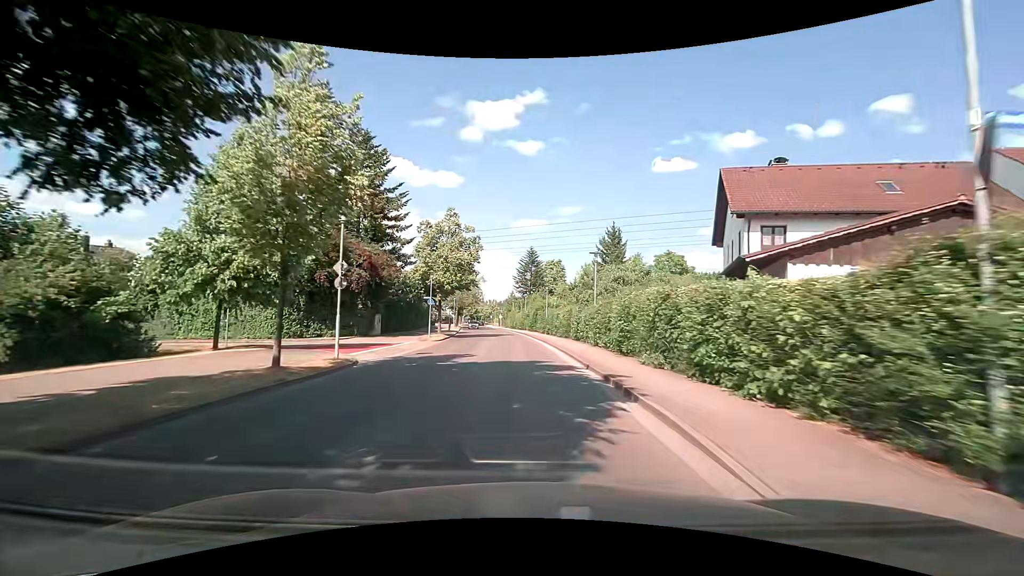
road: tertiary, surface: asphalt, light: Day
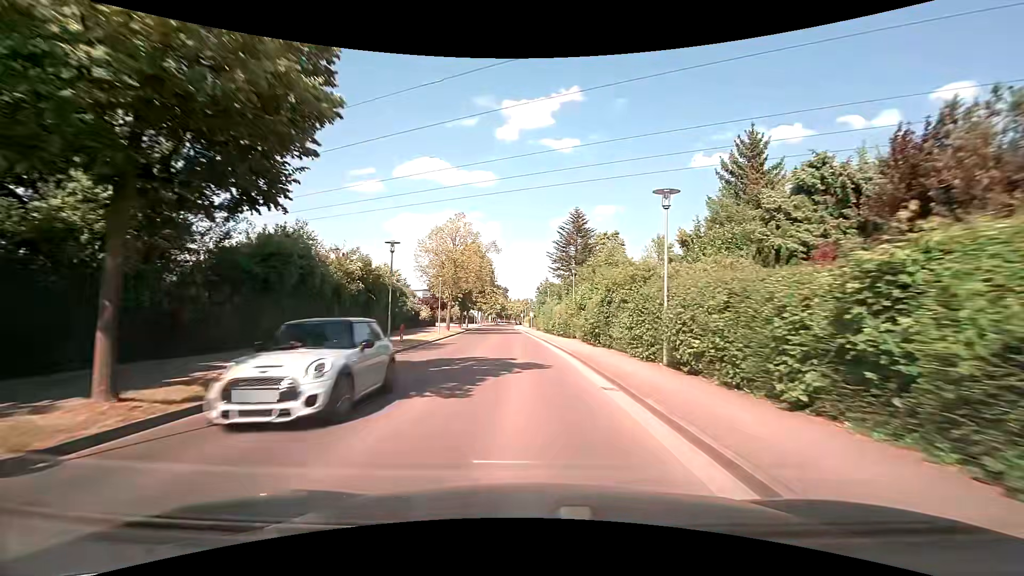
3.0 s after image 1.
(-1.2, +35.7) m; -4°
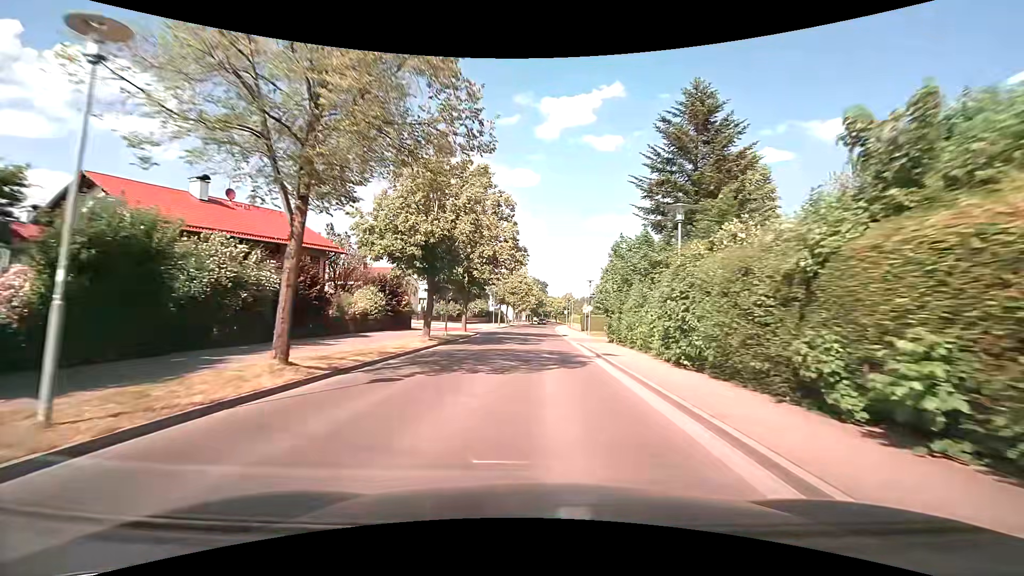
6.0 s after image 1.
(-1.7, +36.4) m; -4°
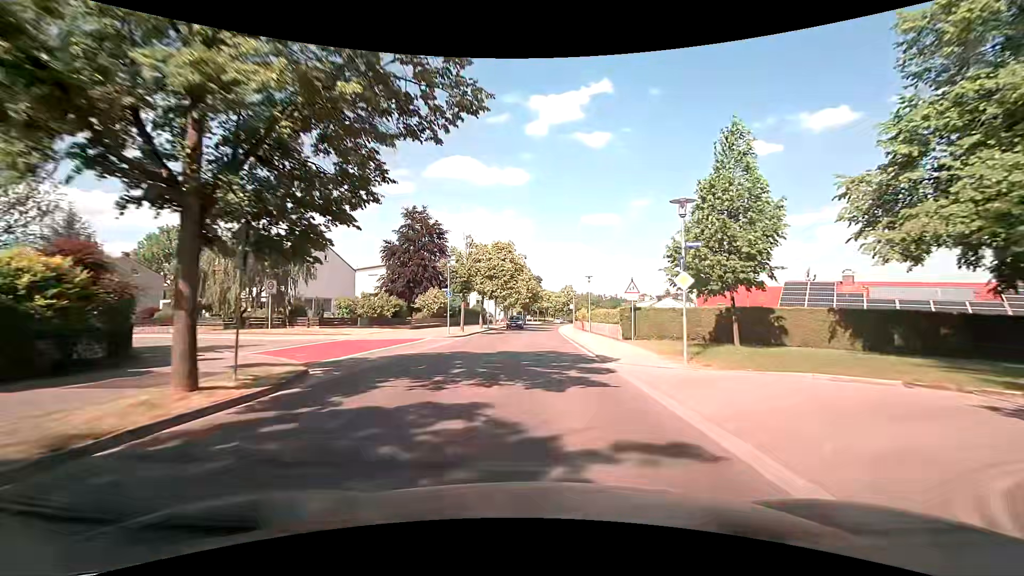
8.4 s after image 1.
(+0.1, +29.3) m; +1°
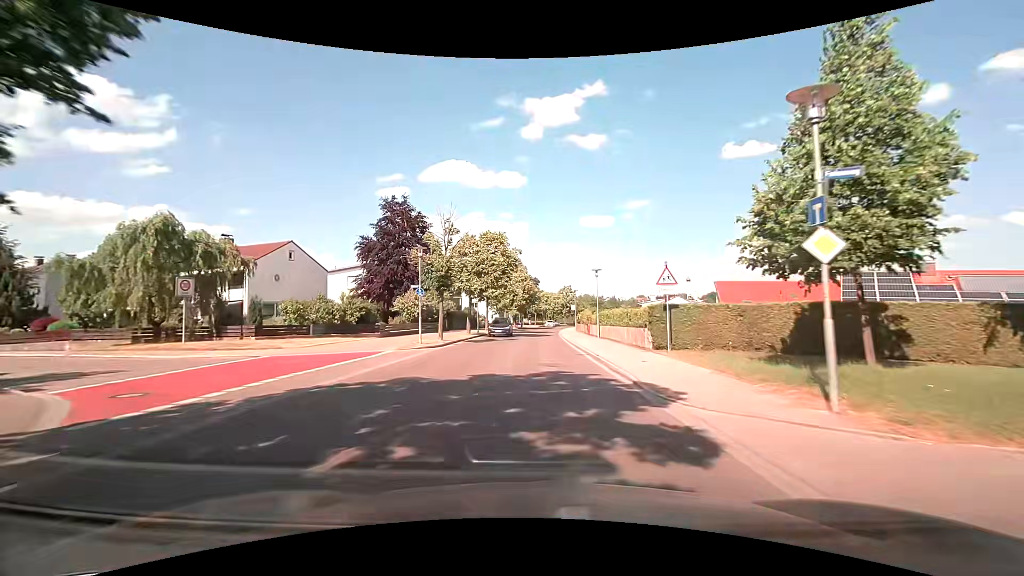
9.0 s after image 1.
(0.0, +7.4) m; +1°
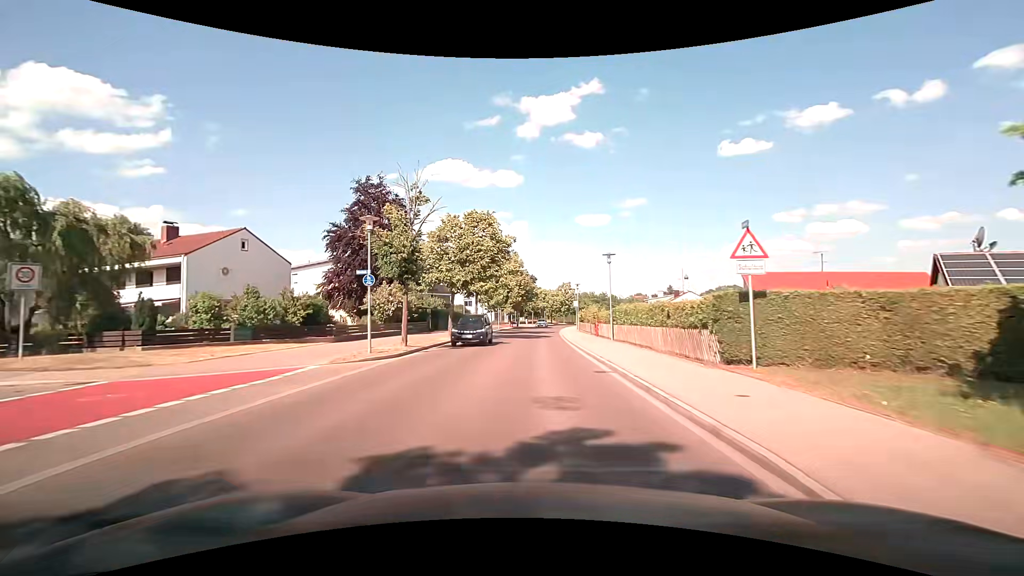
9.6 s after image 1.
(0.0, +7.5) m; 0°
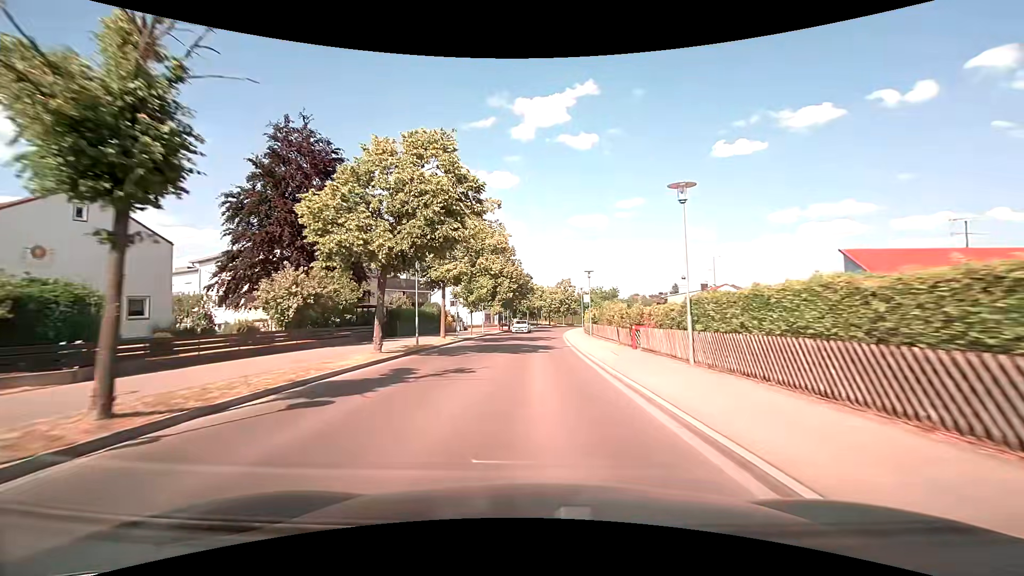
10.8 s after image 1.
(0.0, +14.9) m; +1°
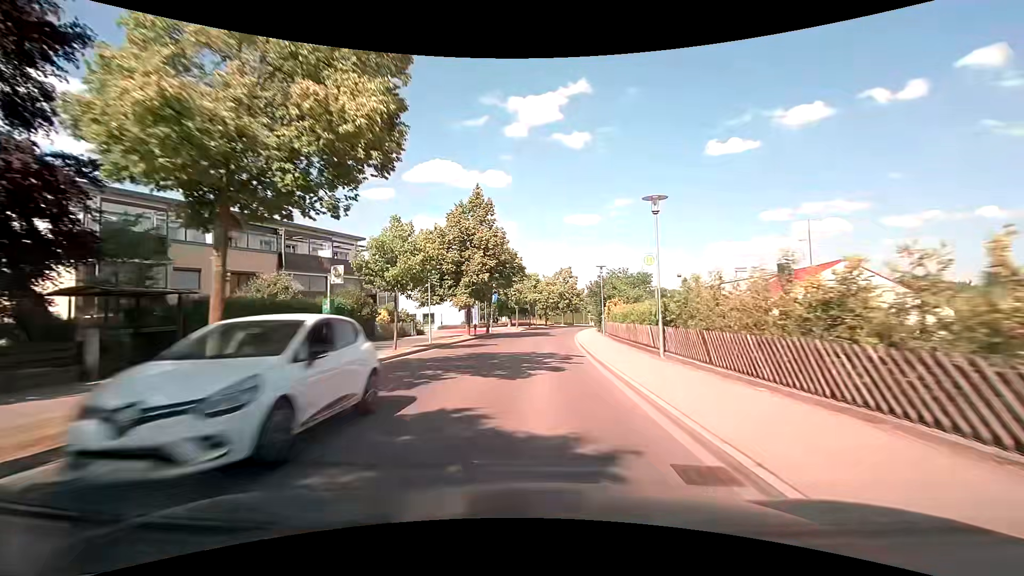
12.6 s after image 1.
(0.0, +22.1) m; 0°
(0, +10) (0, +20) (+1, +30) (+1, +40) (+2, +50) (+4, +60) (+5, +70) (+8, +79) (+10, +89) (+13, +99) m
